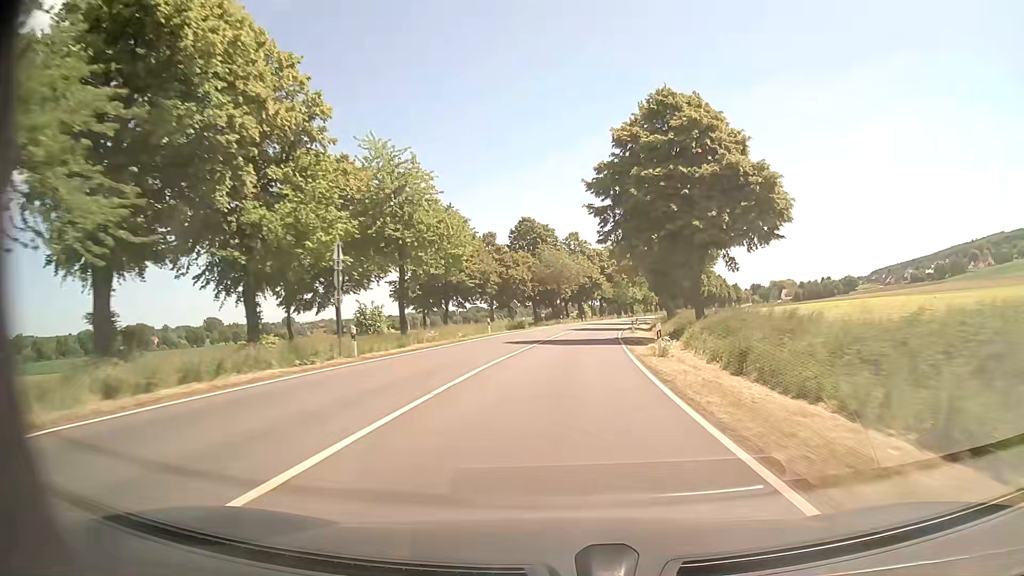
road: primary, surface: asphalt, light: Day
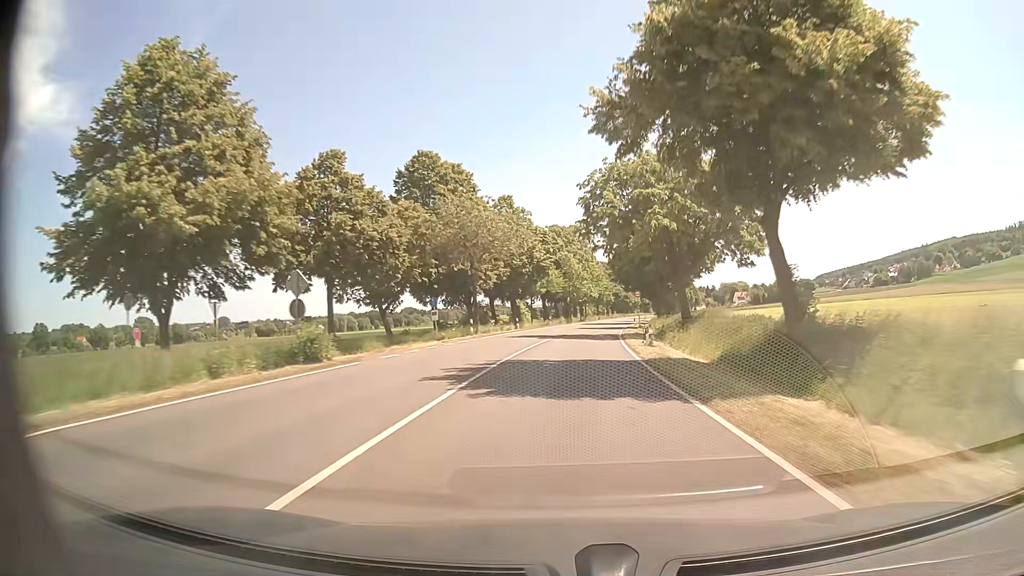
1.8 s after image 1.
(+1.8, +42.6) m; +5°
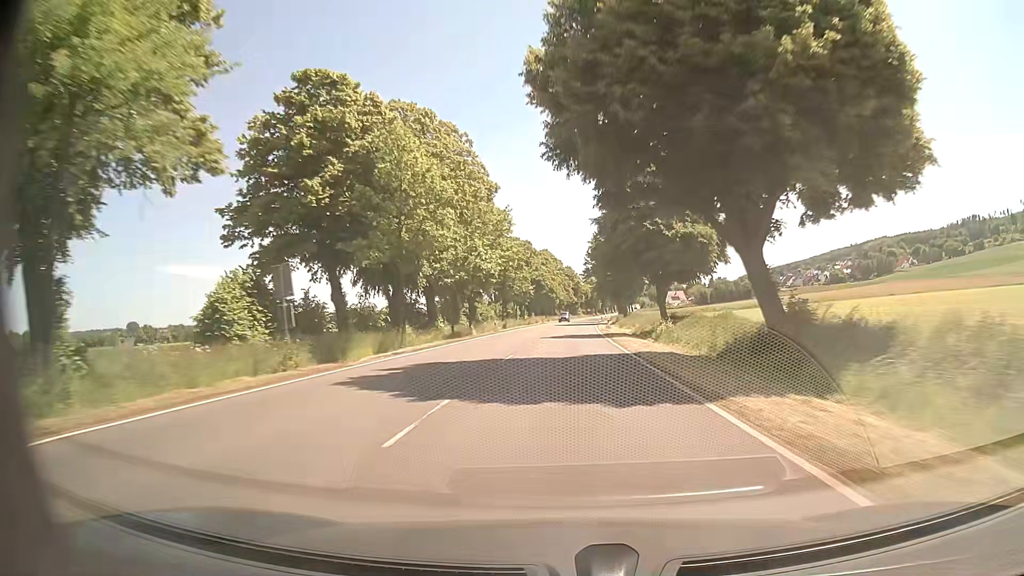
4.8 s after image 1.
(+5.8, +74.5) m; +7°
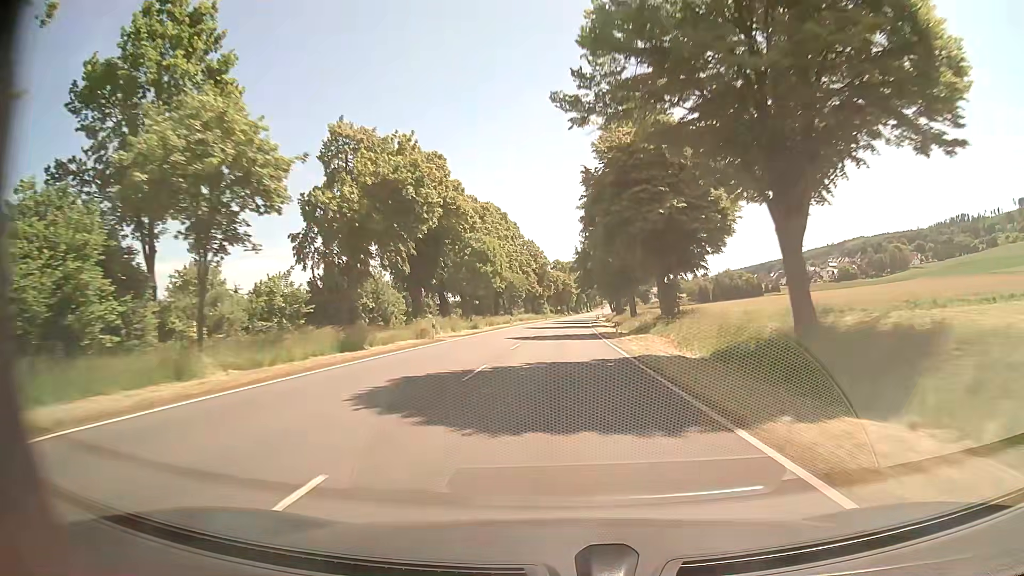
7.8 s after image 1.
(+2.6, +77.4) m; +3°
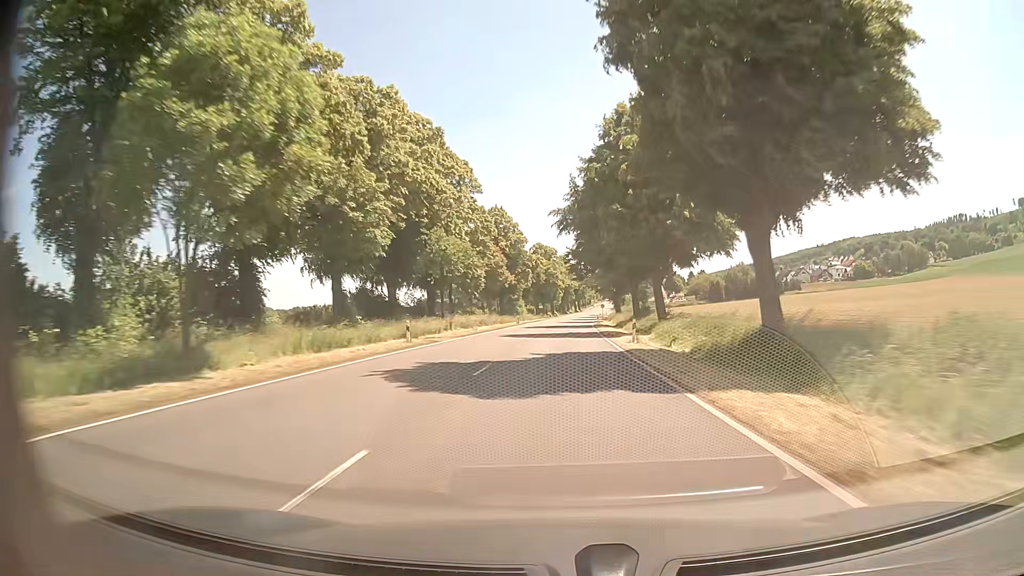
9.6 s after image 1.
(+0.4, +47.0) m; +1°
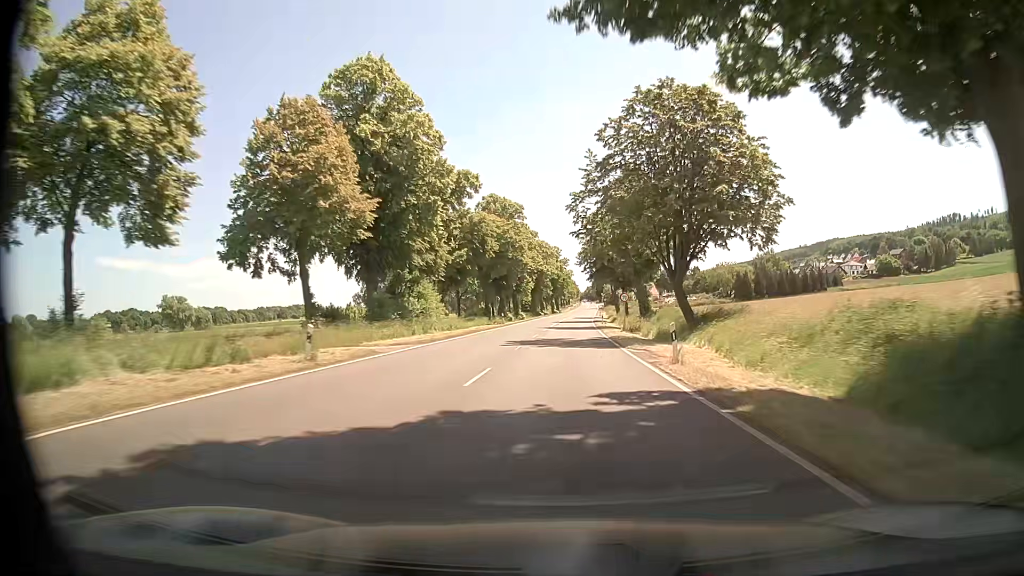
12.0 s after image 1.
(+1.3, +62.2) m; +2°
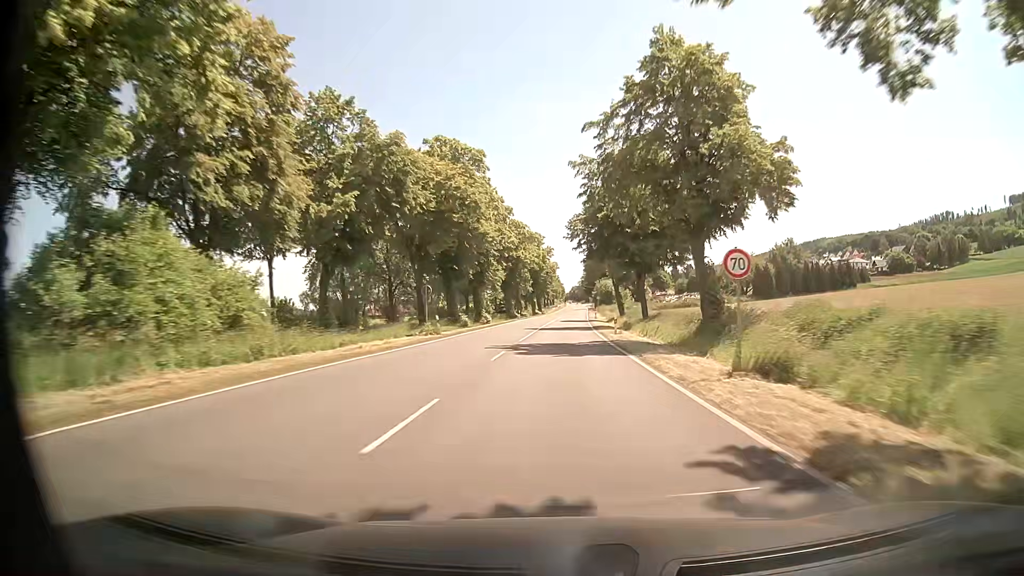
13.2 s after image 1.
(+0.4, +29.8) m; +1°
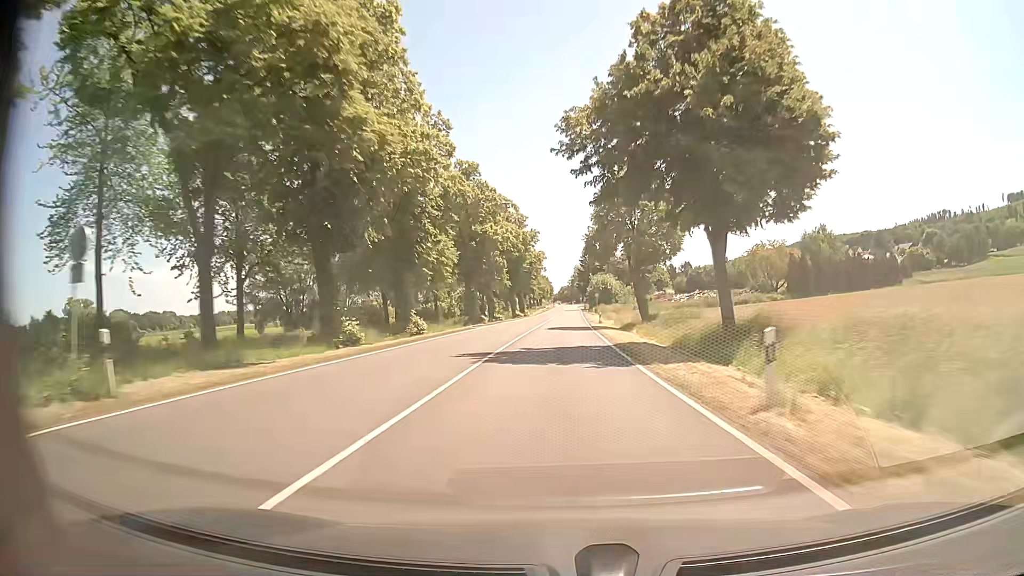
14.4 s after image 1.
(+0.3, +28.7) m; +1°
(0, +10) (0, +20) (0, +30) (+1, +40) (+1, +50) (+1, +60) (+1, +70) (+1, +80) (+2, +90) (+2, +100) m
